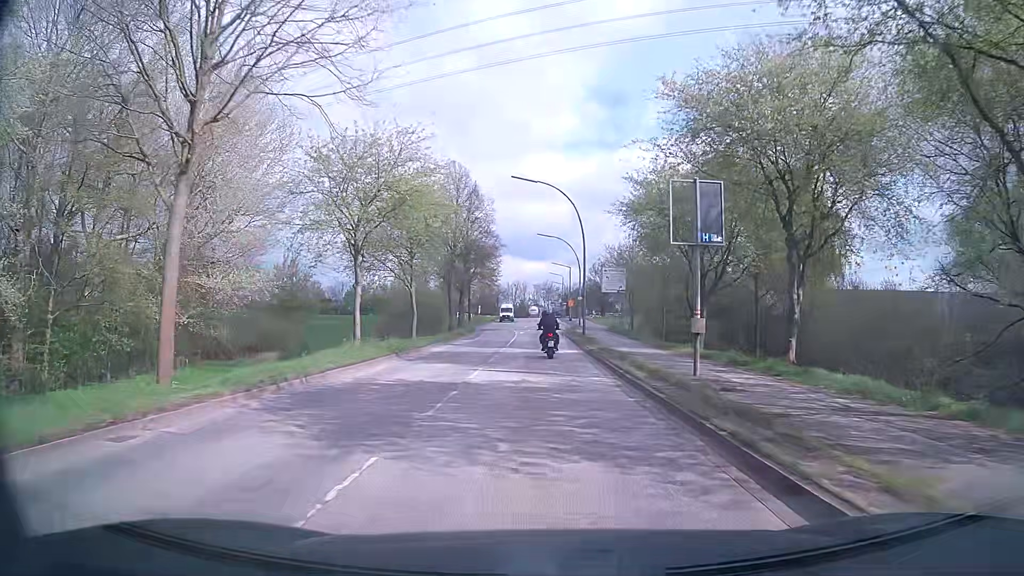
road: secondary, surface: asphalt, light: Day
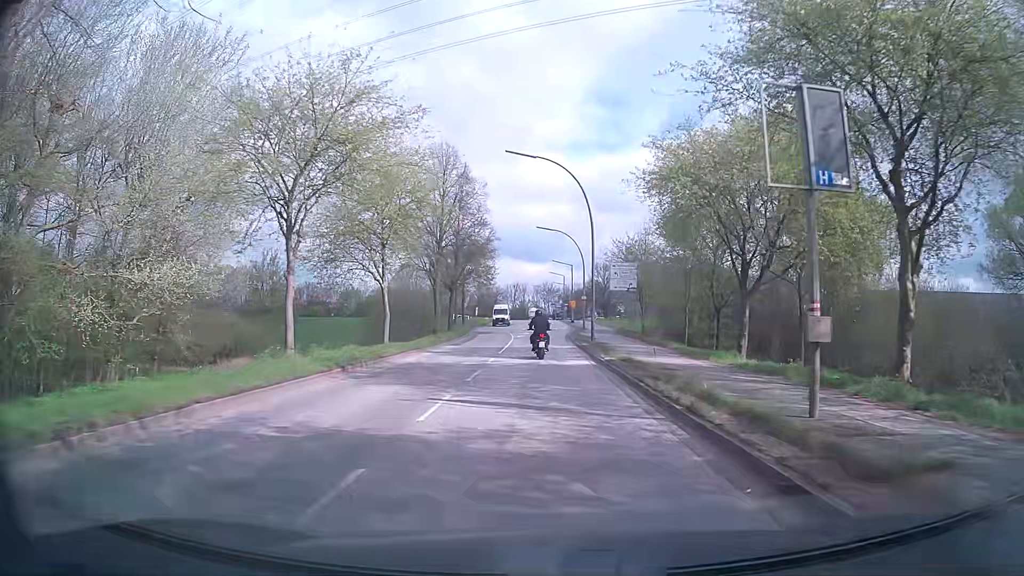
(0.0, +6.8) m; +1°
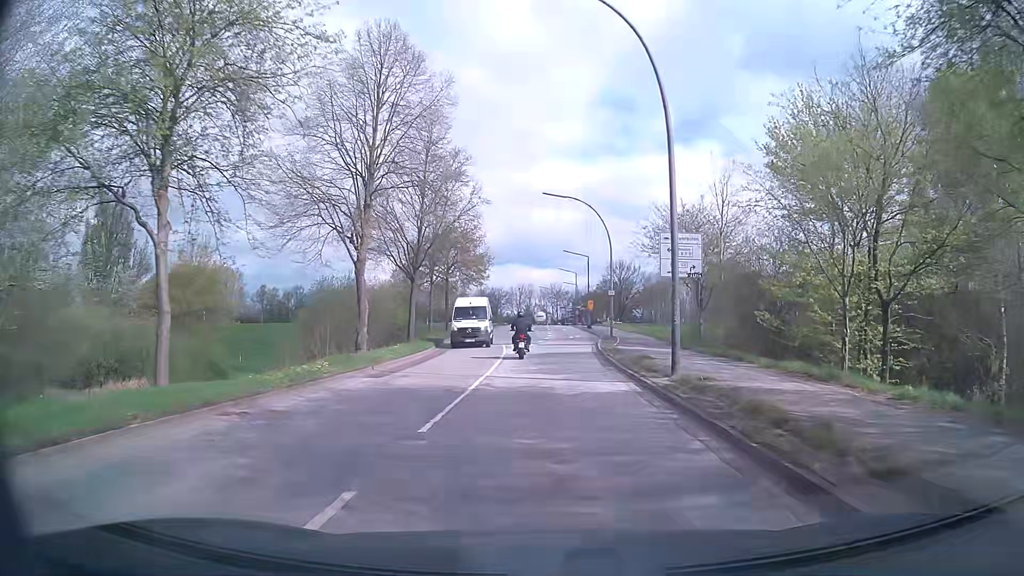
(-0.1, +19.5) m; -1°
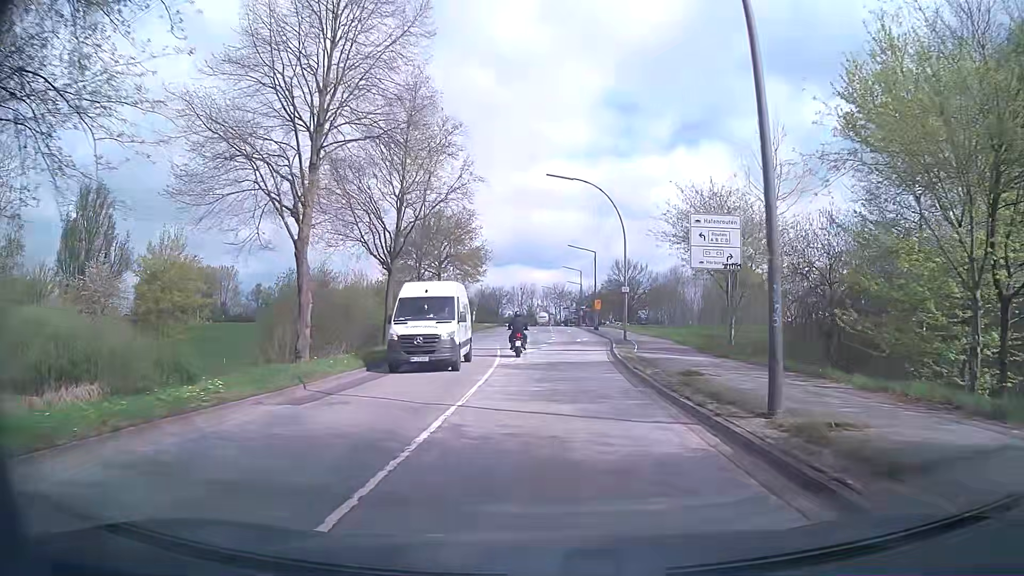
(0.0, +6.2) m; 0°
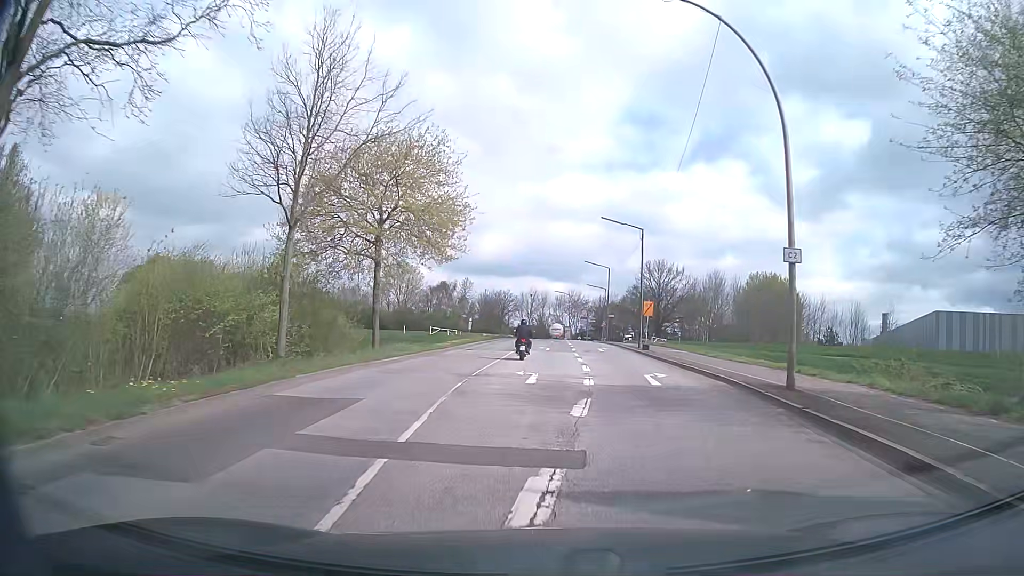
(-0.5, +24.9) m; -2°
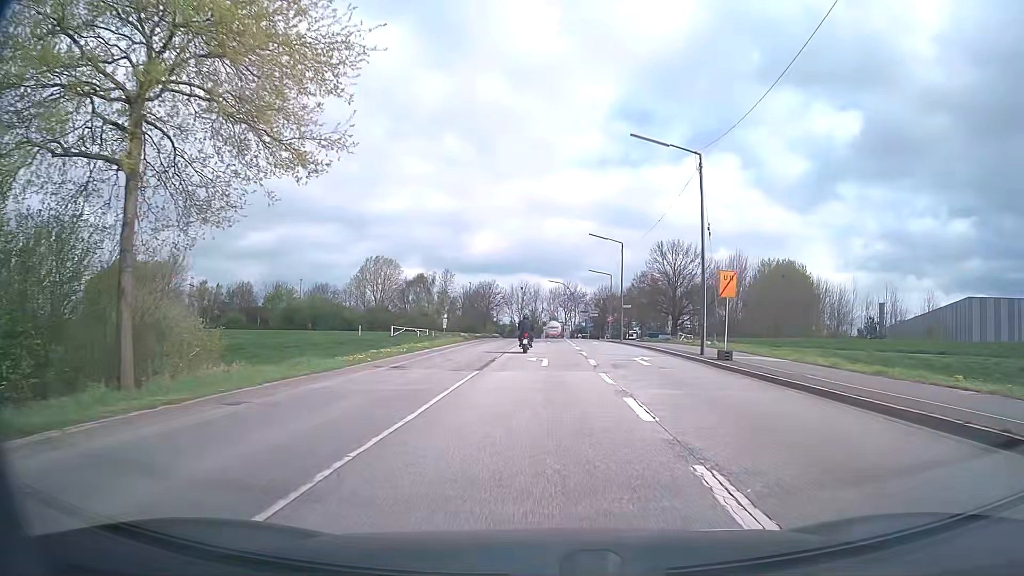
(+0.2, +19.3) m; +1°
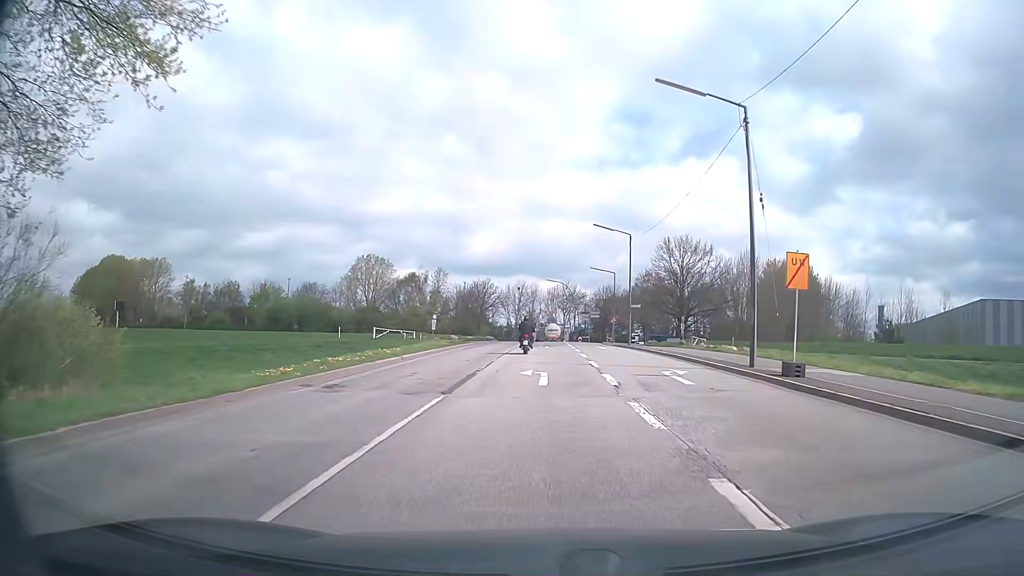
(0.0, +6.6) m; 0°
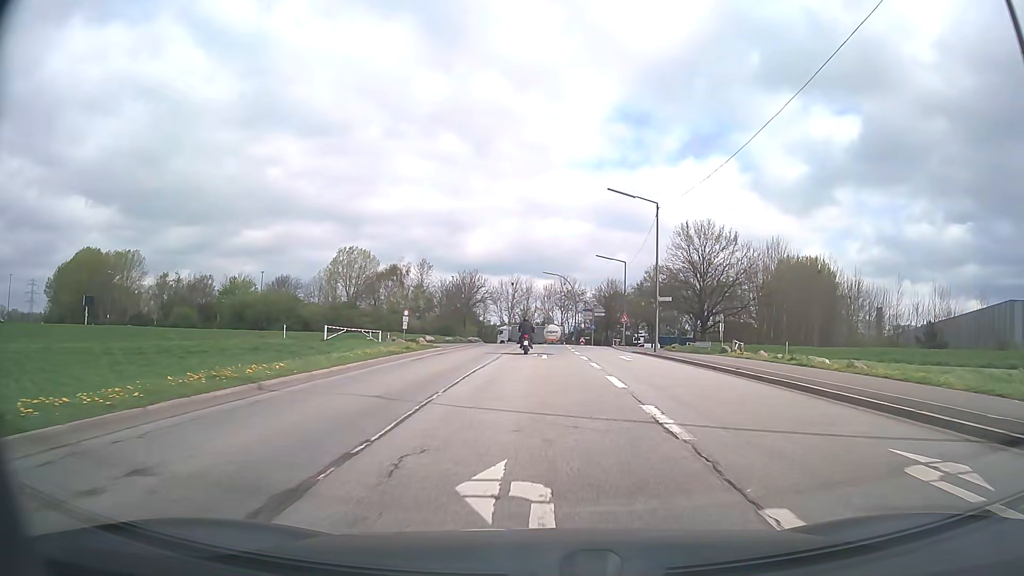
(0.0, +13.4) m; 0°
(0, +10) (0, +20) (0, +30) (0, +40) (+1, +50) (+1, +60) (+1, +70) (+1, +80) (+2, +90) (+3, +100) m
